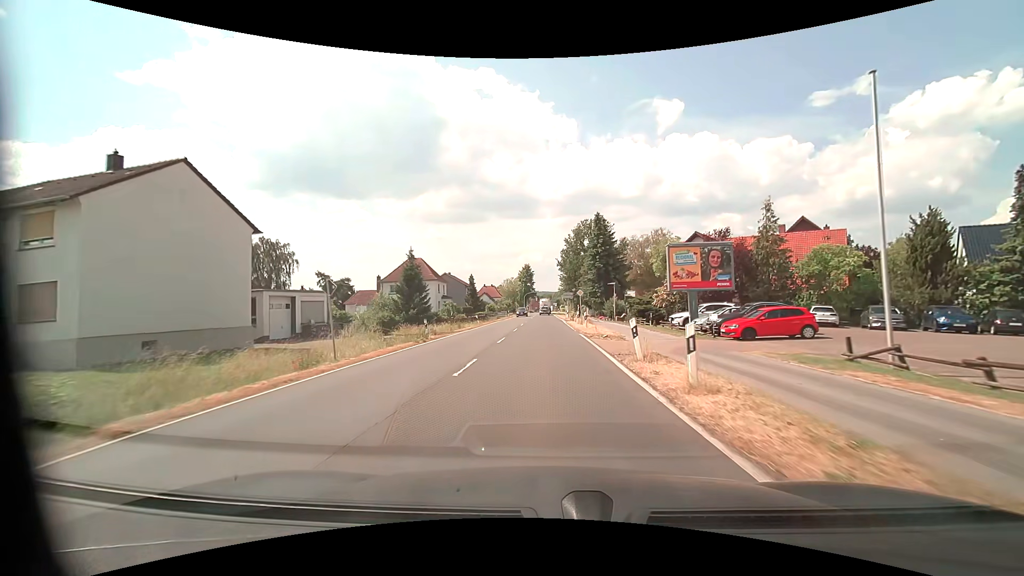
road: primary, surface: asphalt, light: Day
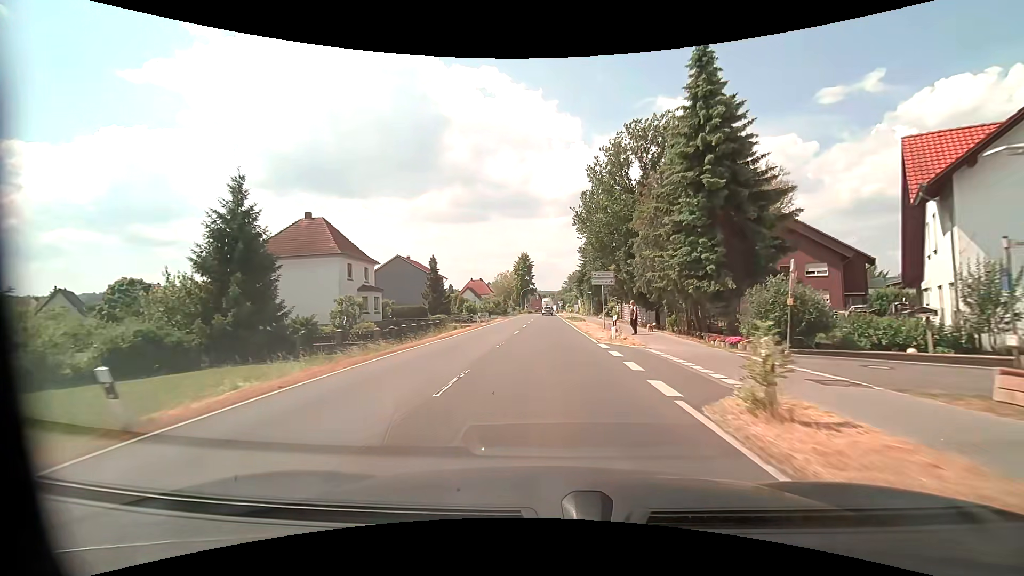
(-0.3, +38.8) m; 0°
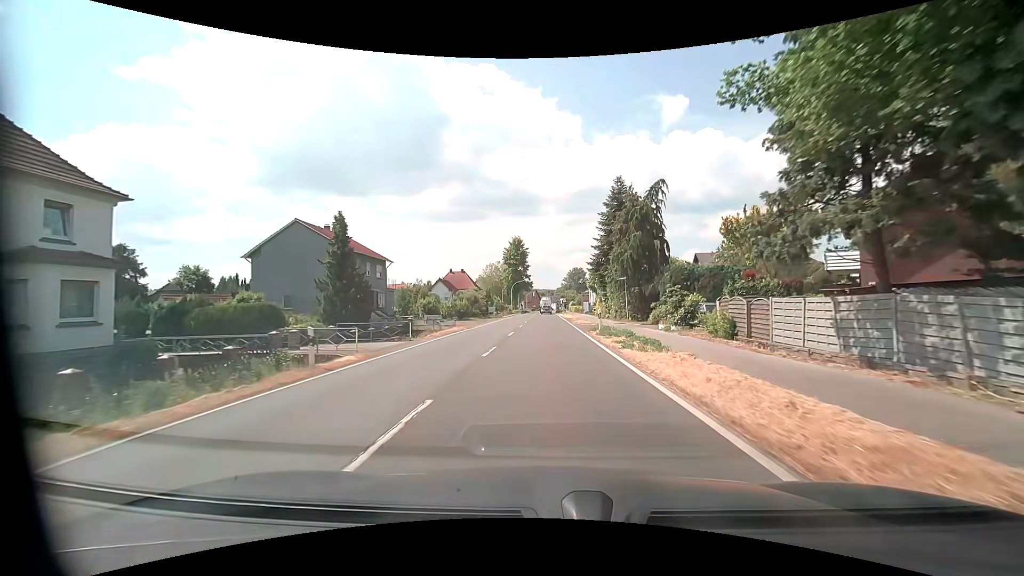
(0.0, +31.0) m; -1°
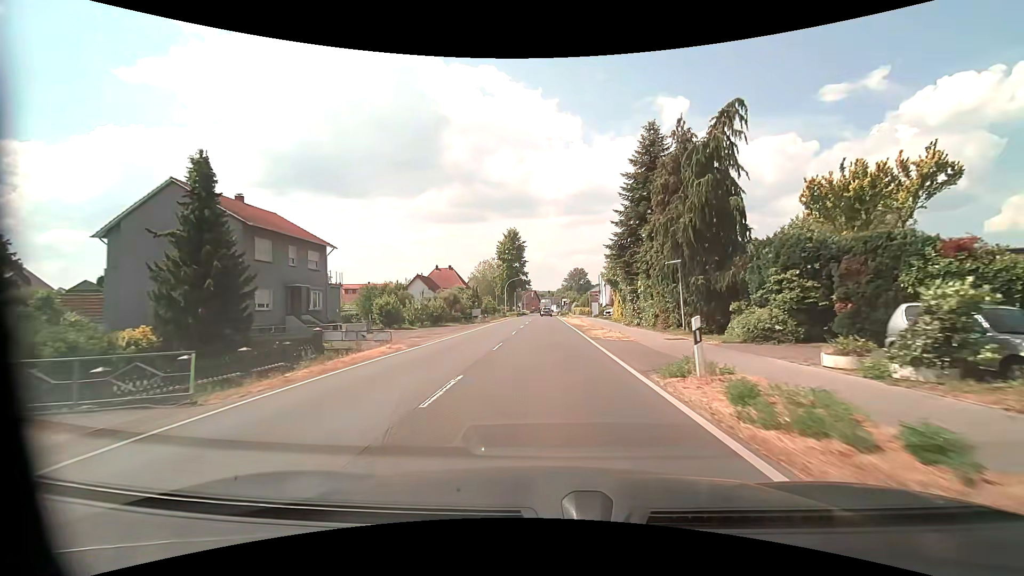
(+0.1, +15.6) m; 0°
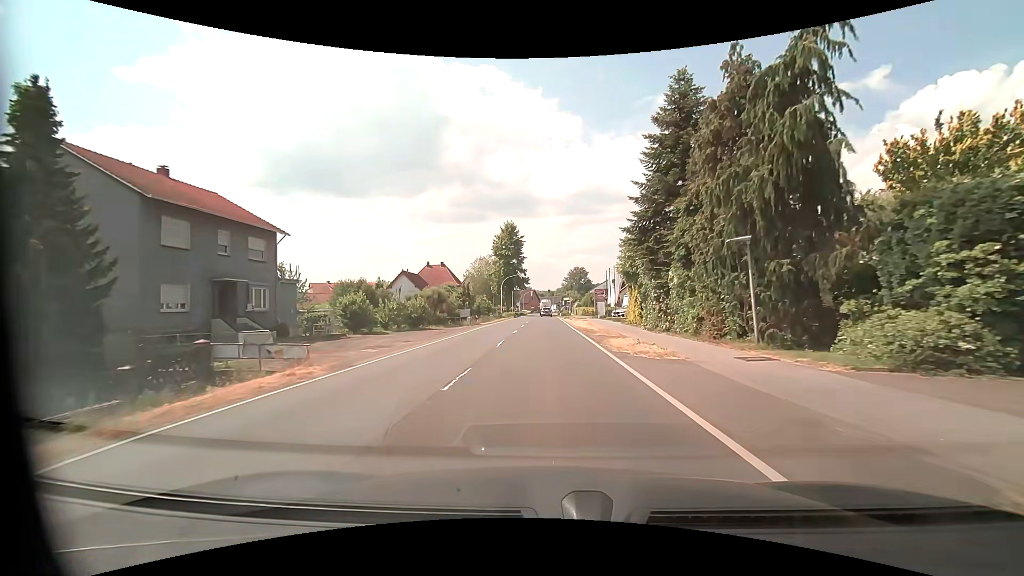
(0.0, +7.8) m; 0°
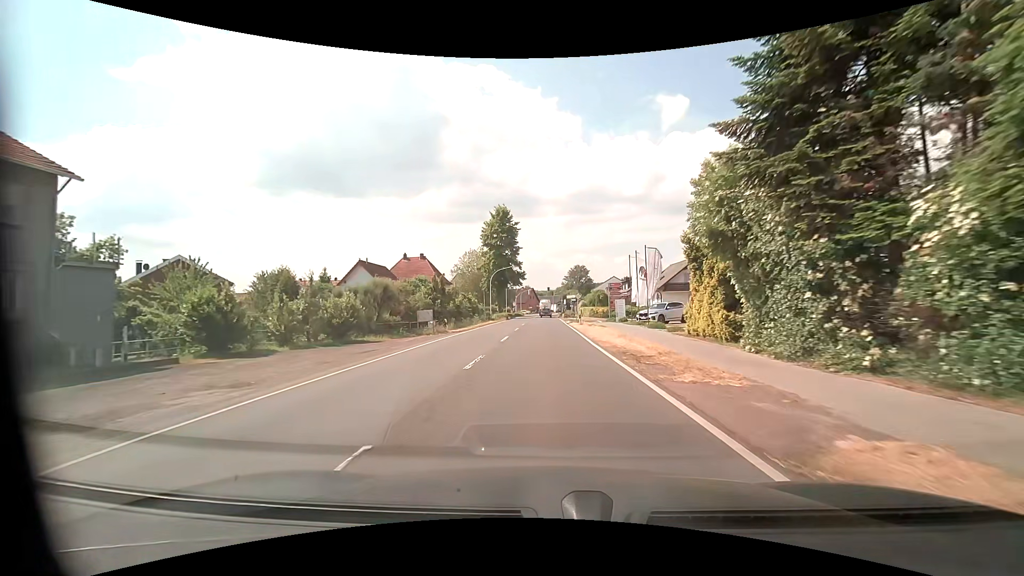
(0.0, +15.5) m; 0°
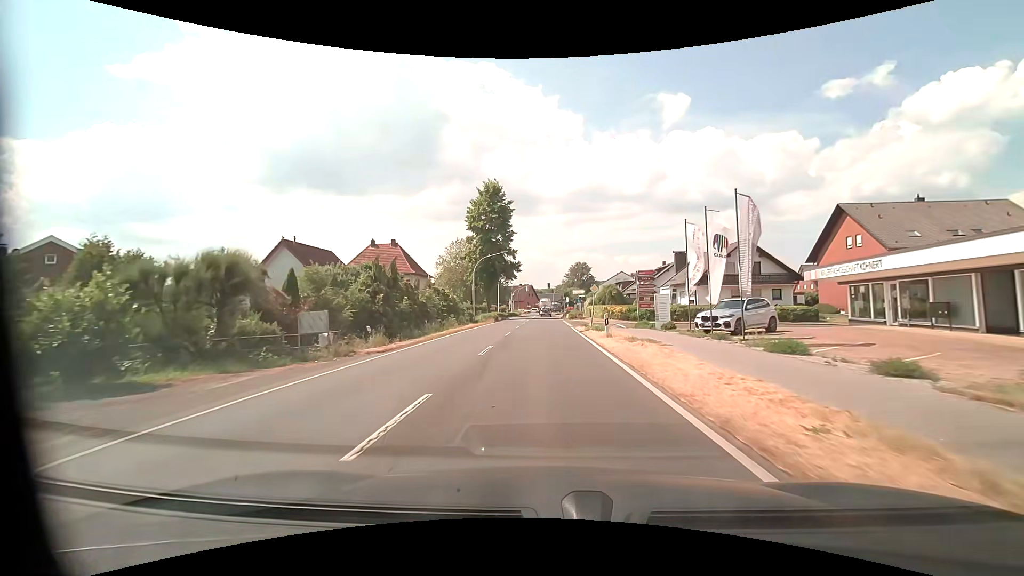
(0.0, +15.5) m; 0°
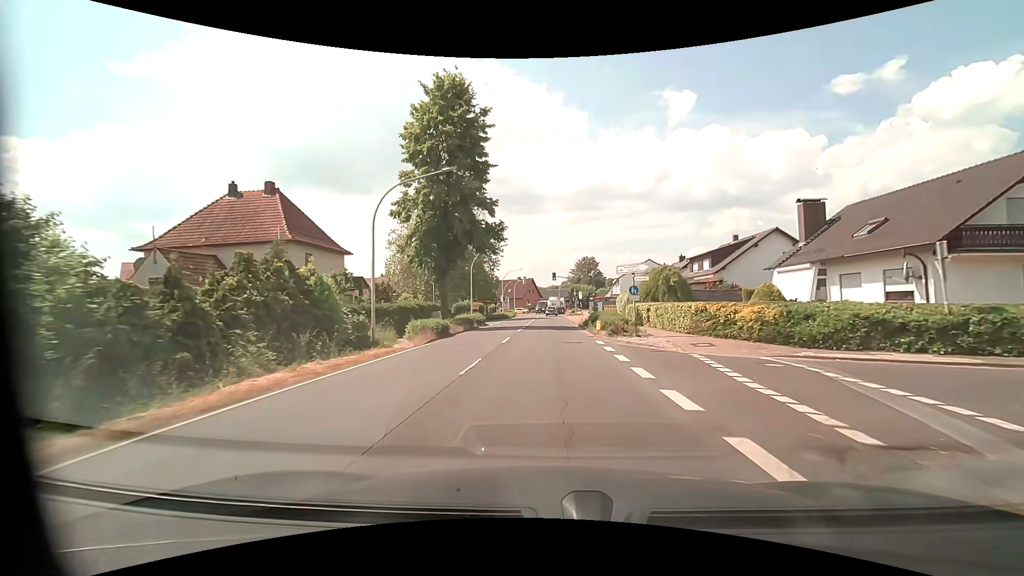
(-0.1, +31.1) m; -1°
(0, +10) (0, +20) (0, +30) (0, +40) (0, +50) (+1, +60) (+1, +70) (+1, +80) (+1, +90) (+1, +100) m
